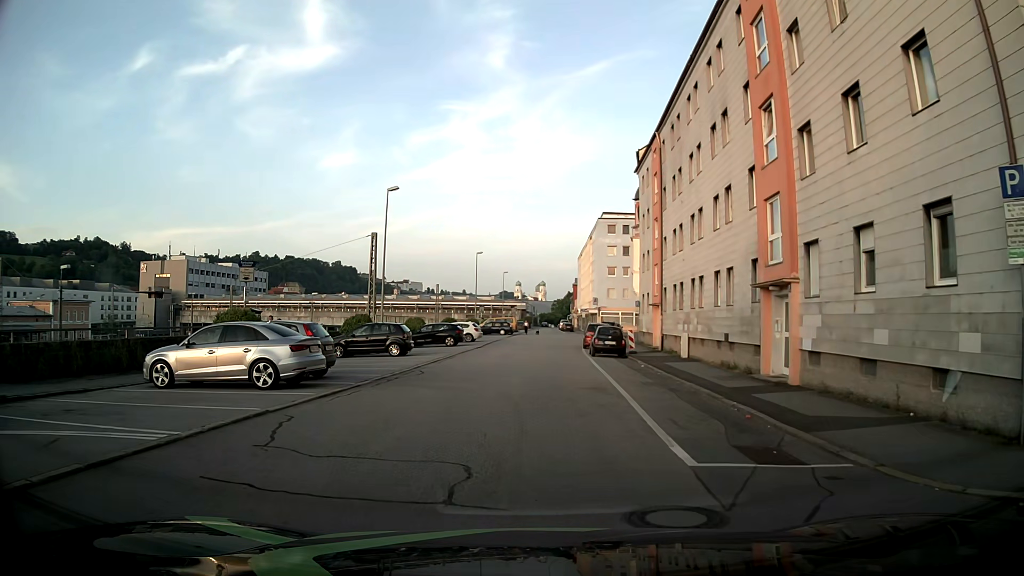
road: residential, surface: asphalt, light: Day
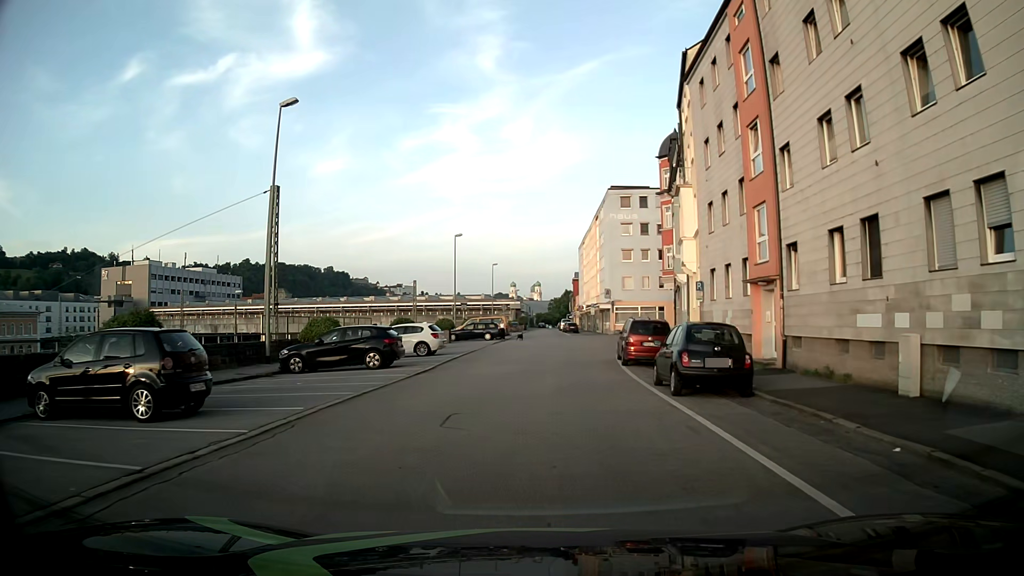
(-0.1, +19.5) m; 0°
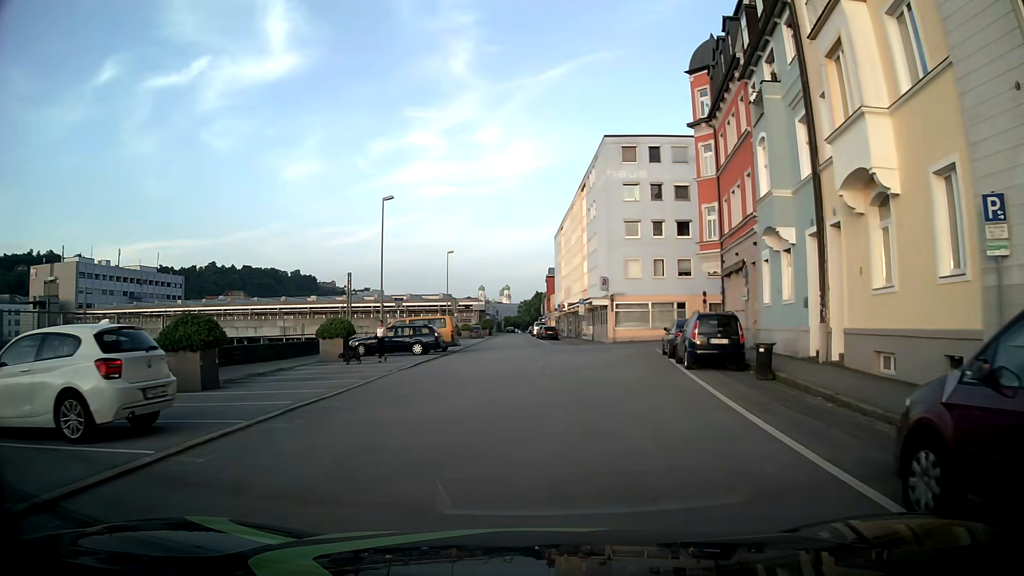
(+0.2, +21.7) m; +3°
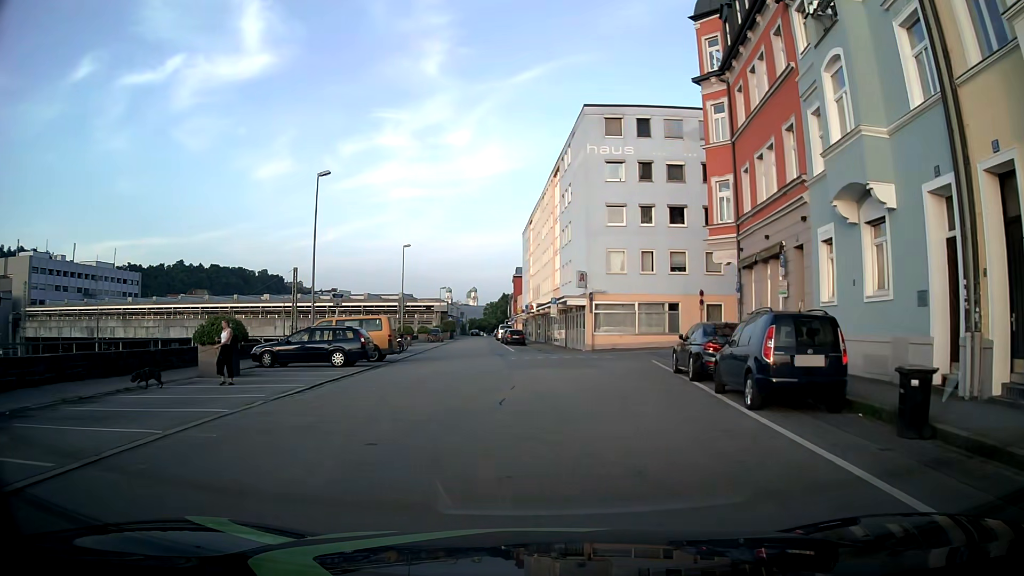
(0.0, +8.2) m; +1°
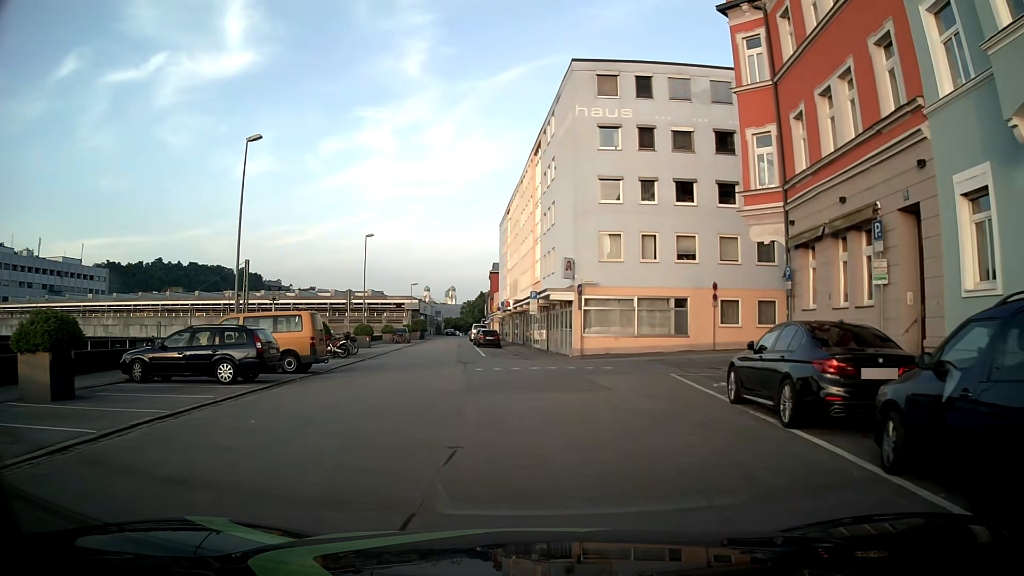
(+0.2, +7.6) m; +3°
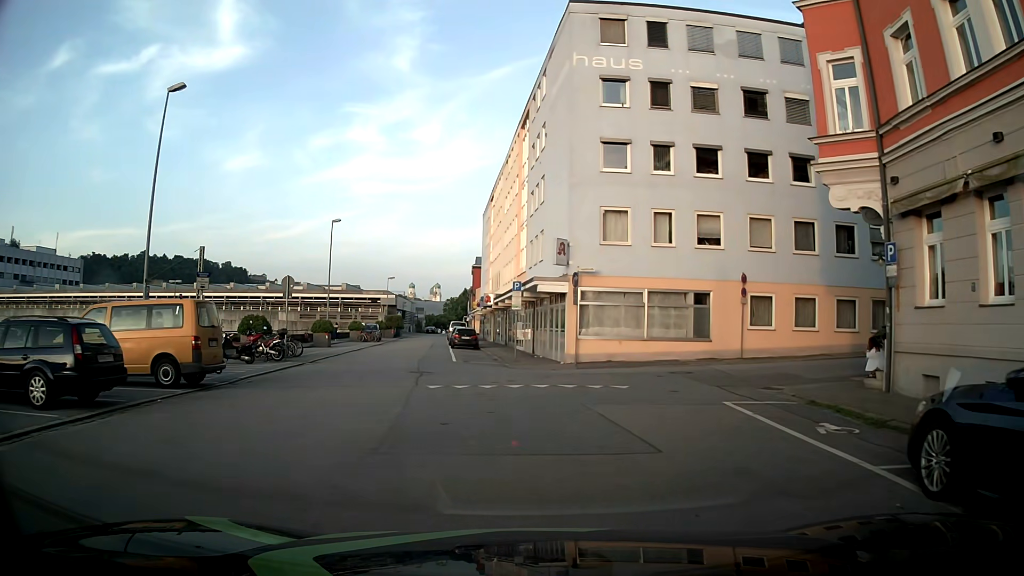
(0.0, +6.8) m; +2°
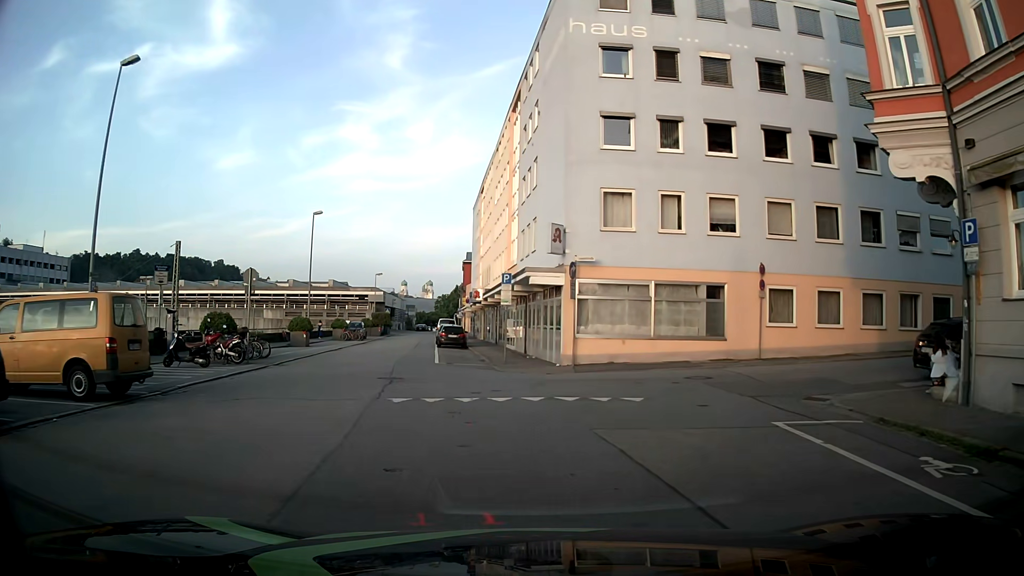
(0.0, +3.1) m; -1°
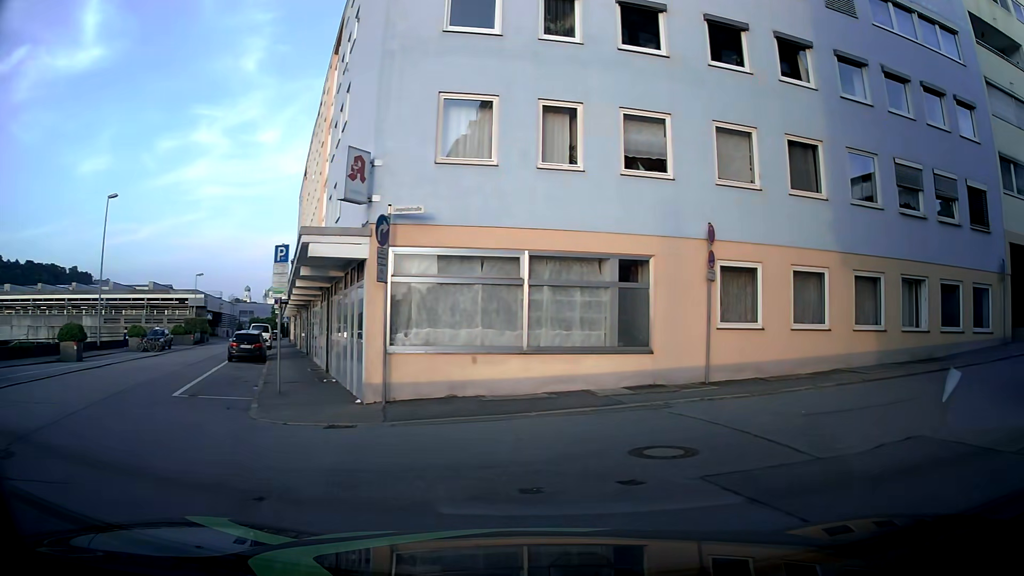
(+0.8, +10.0) m; +14°
